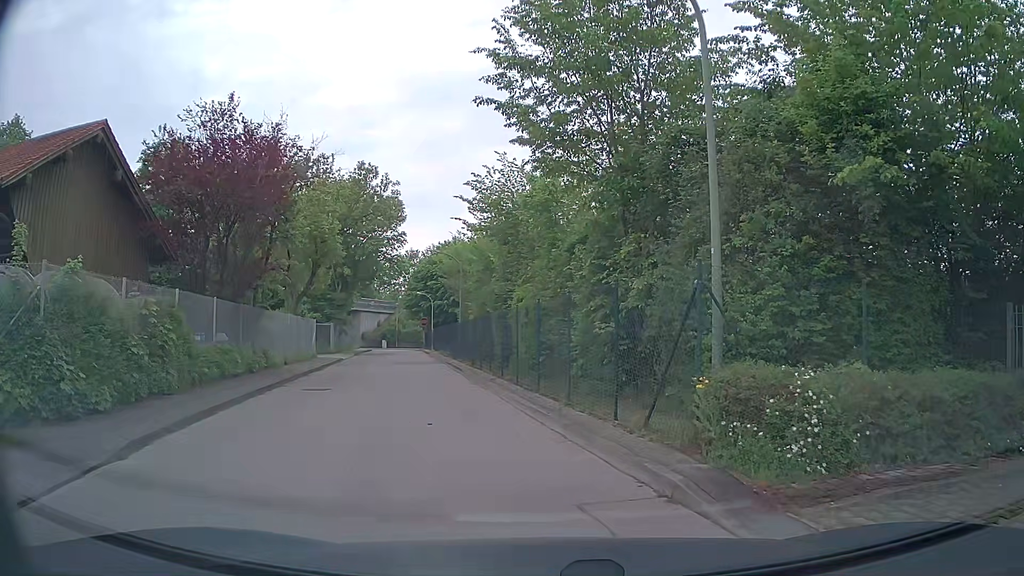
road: tertiary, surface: asphalt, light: Day
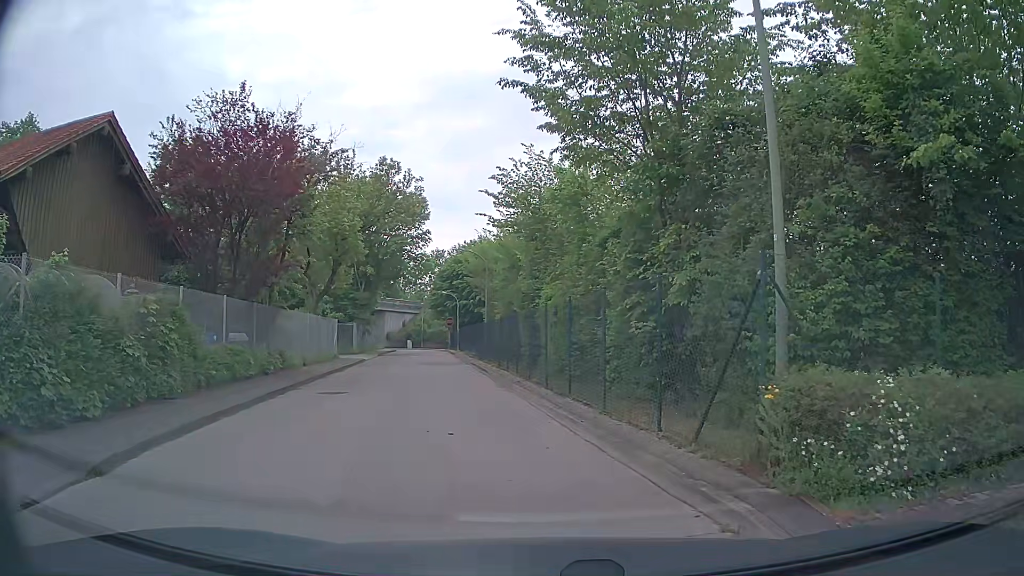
(0.0, +1.0) m; -3°
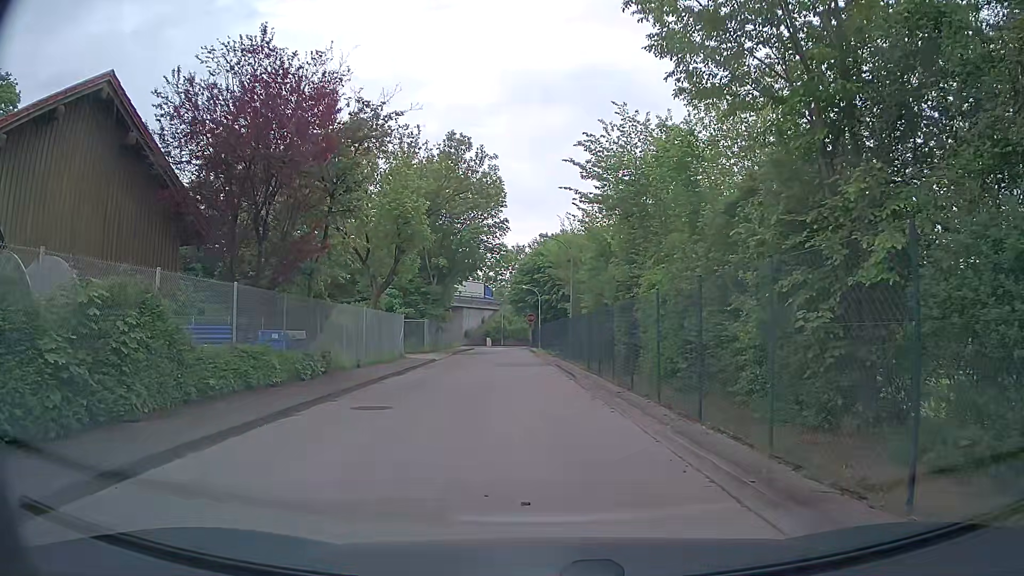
(-0.2, +4.0) m; -7°
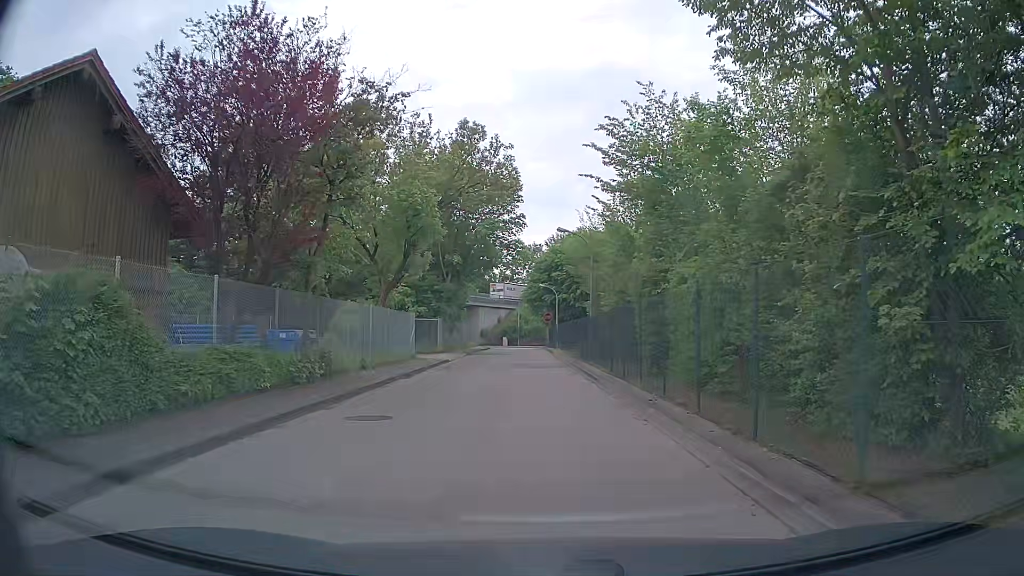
(0.0, +1.6) m; 0°
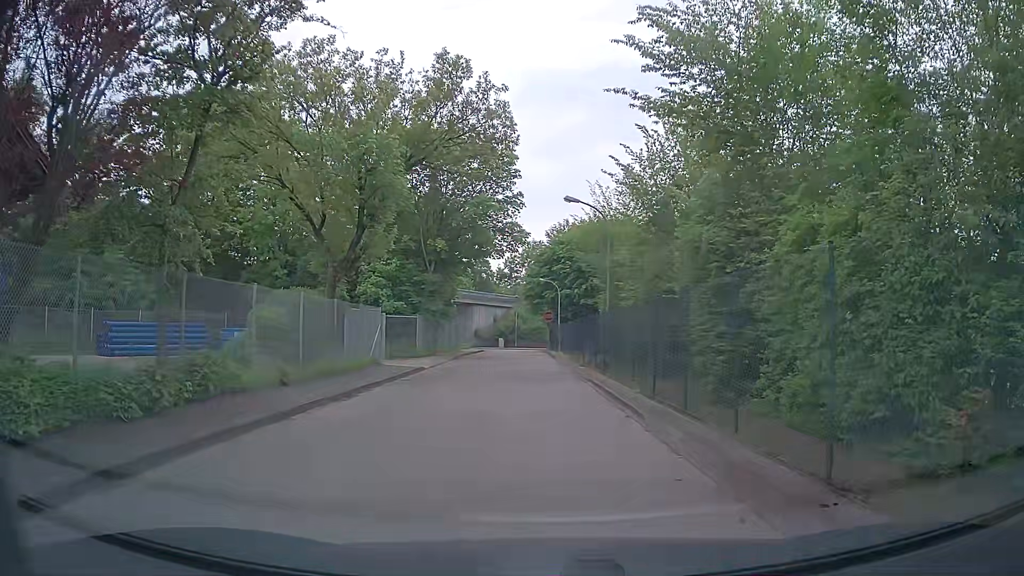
(-0.2, +7.0) m; -2°
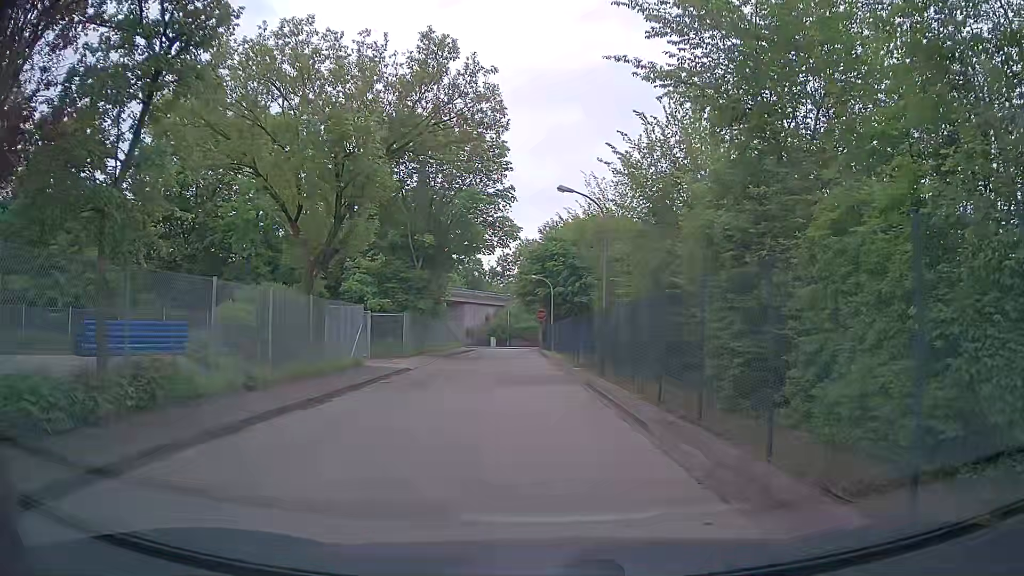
(0.0, +1.4) m; +2°
